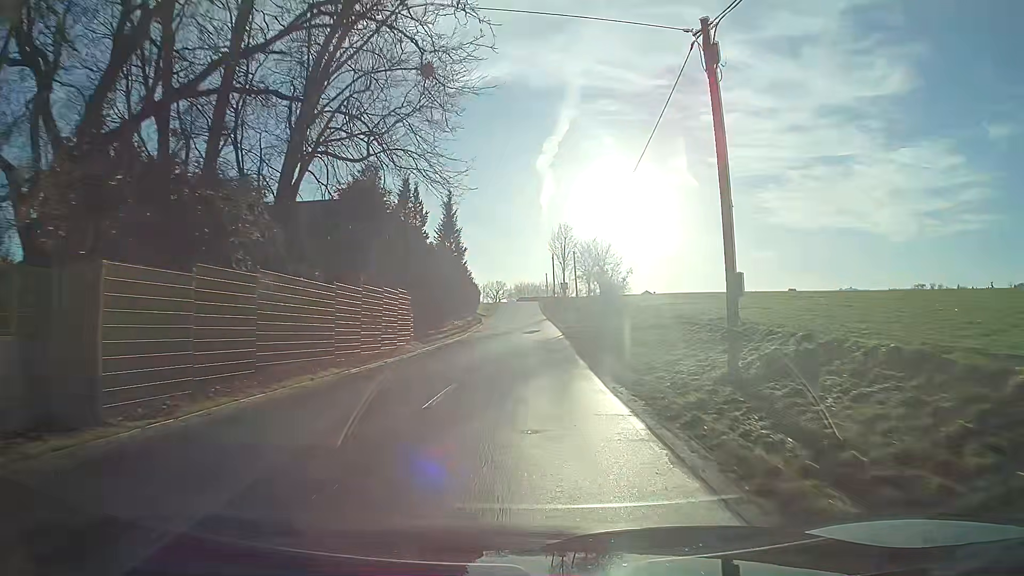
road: tertiary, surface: asphalt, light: Day
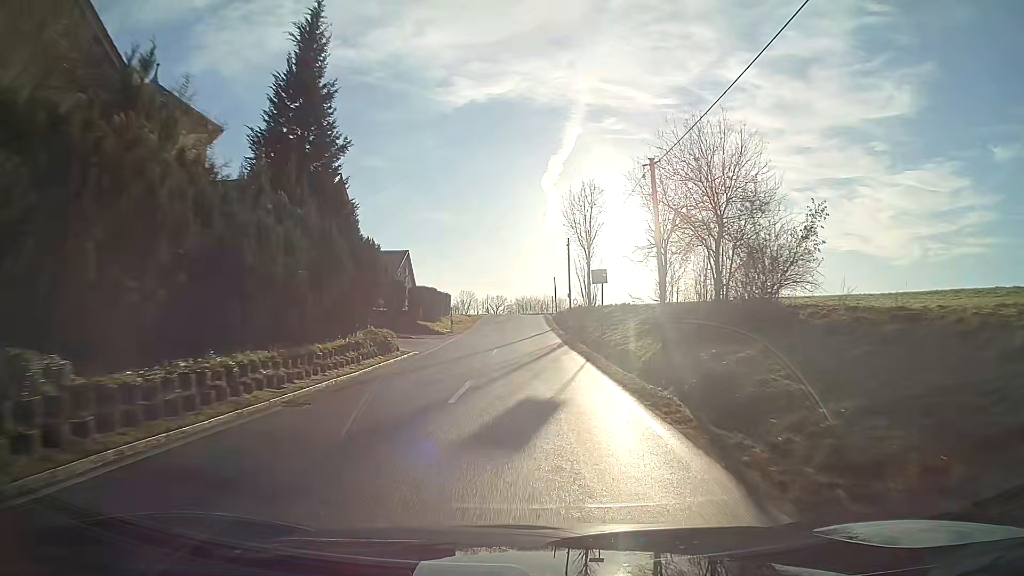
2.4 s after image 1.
(-0.1, +35.4) m; -1°
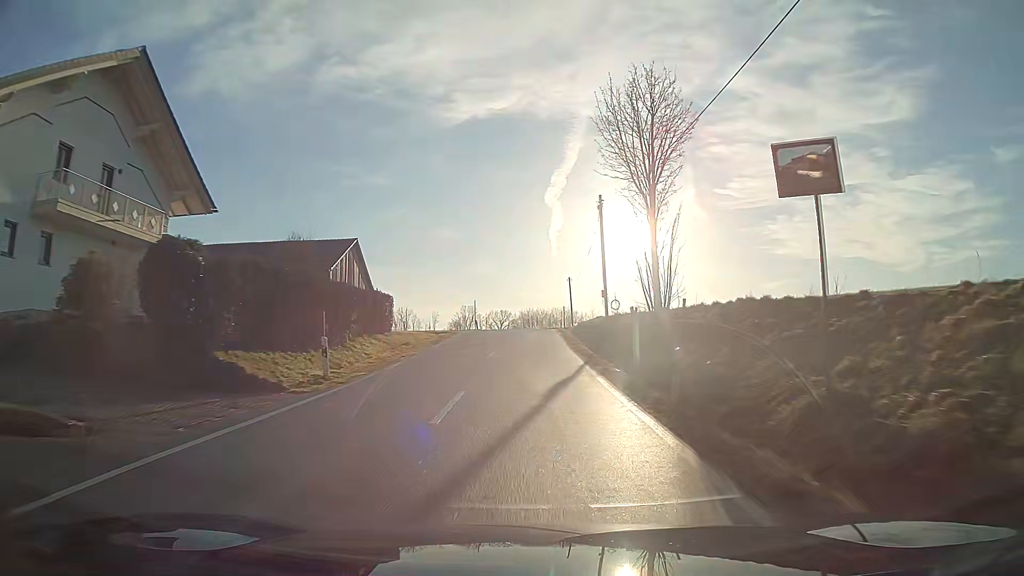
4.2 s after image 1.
(-0.1, +26.3) m; -1°
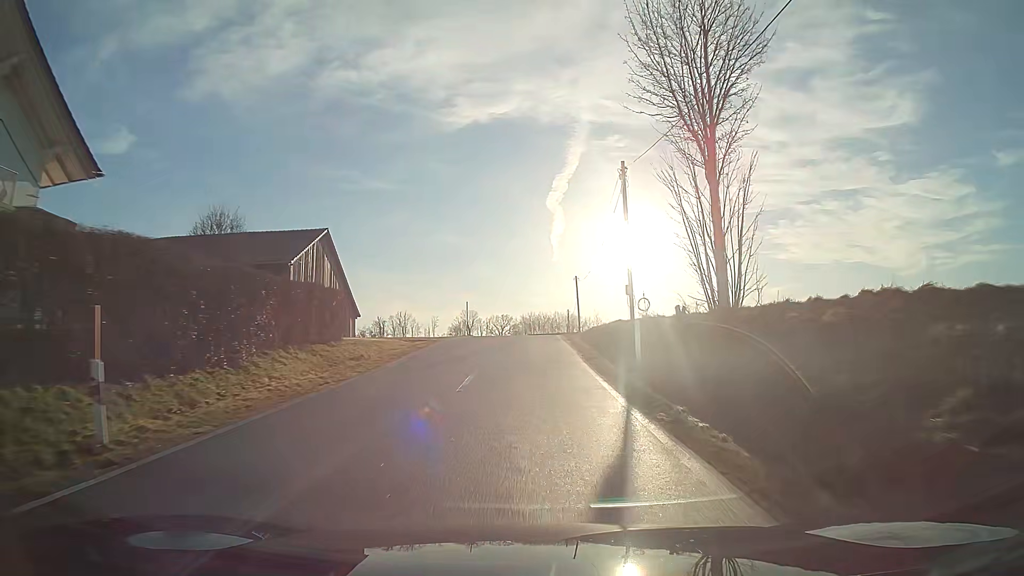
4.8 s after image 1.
(0.0, +8.7) m; 0°
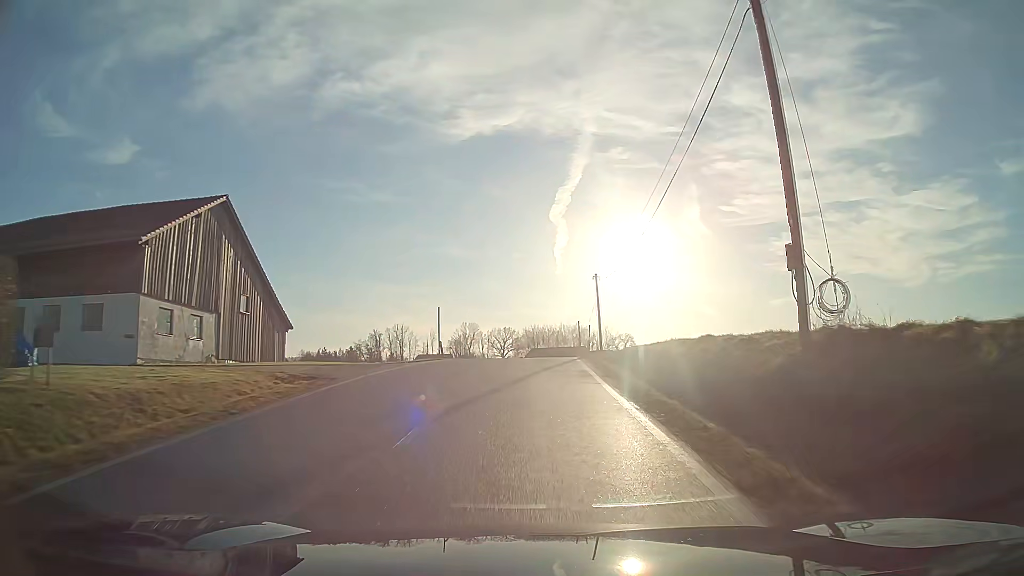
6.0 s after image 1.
(0.0, +17.1) m; 0°
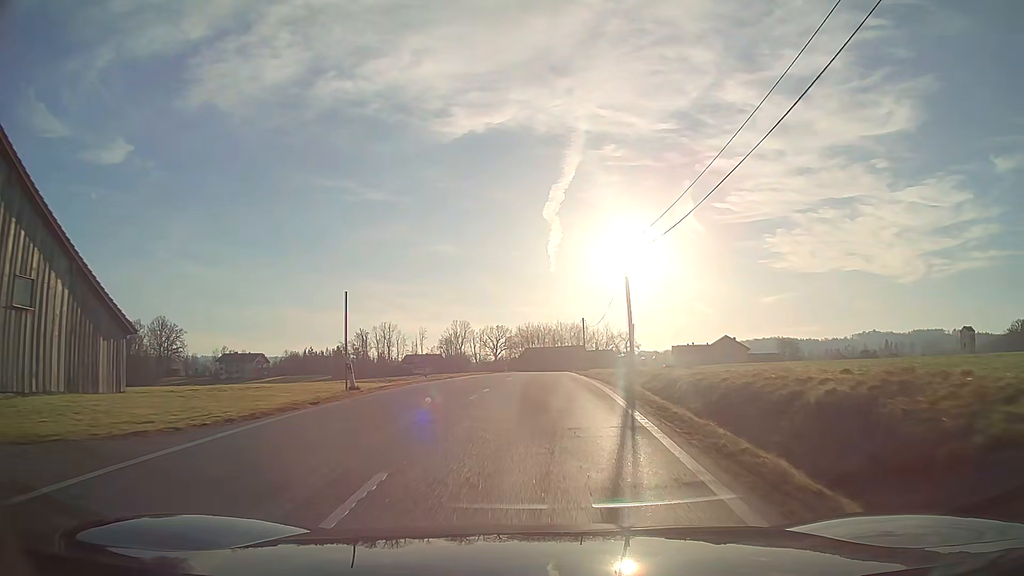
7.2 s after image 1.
(+0.1, +16.7) m; +1°
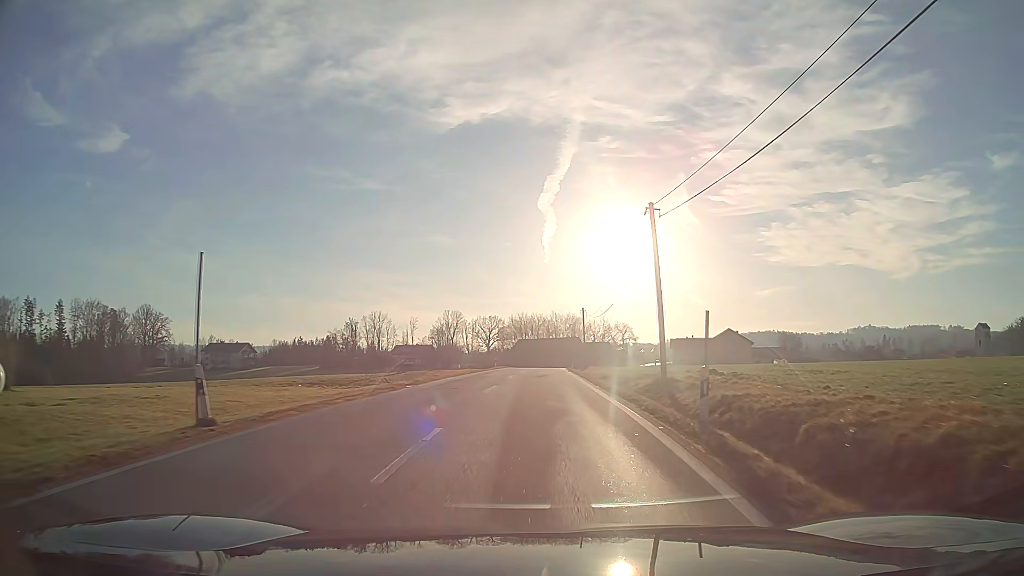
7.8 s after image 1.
(0.0, +8.3) m; 0°
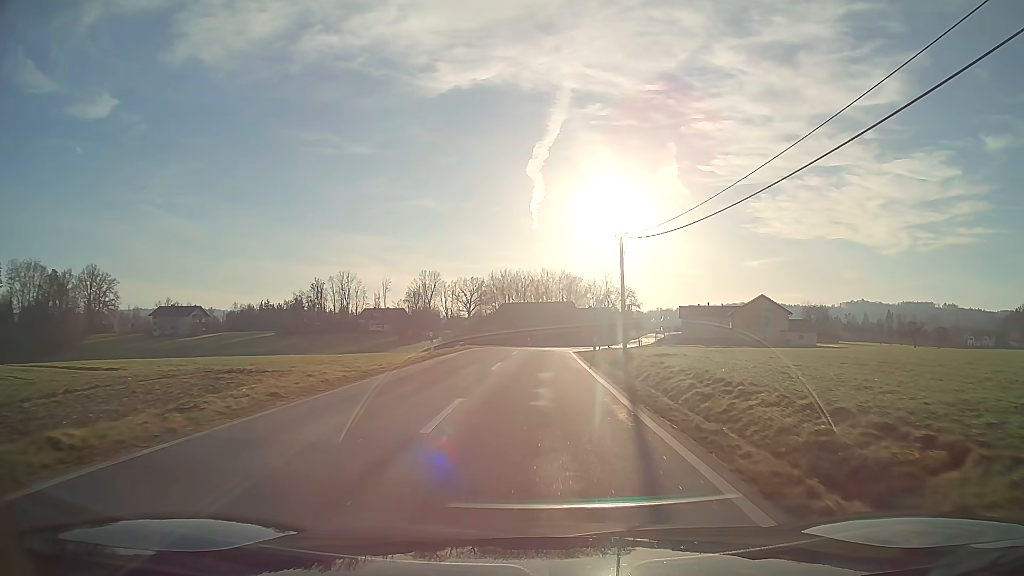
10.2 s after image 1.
(+0.4, +34.0) m; +1°
